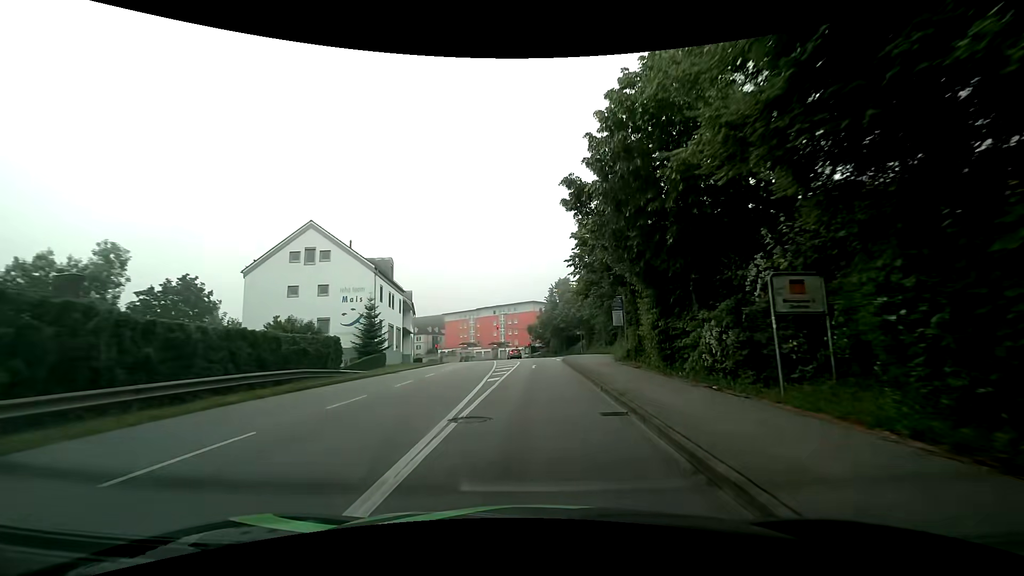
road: tertiary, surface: asphalt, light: Day
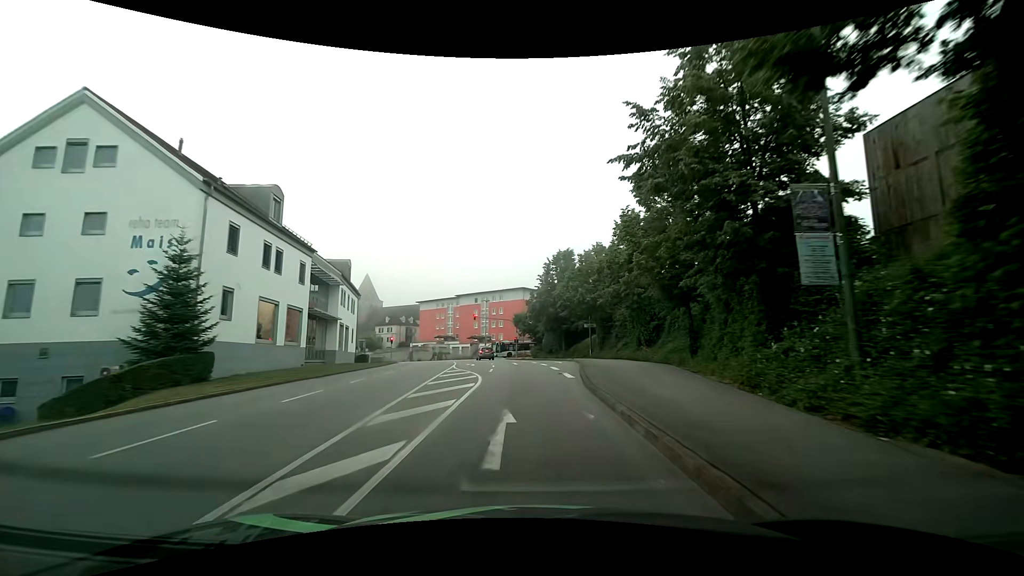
(+0.4, +22.5) m; +2°
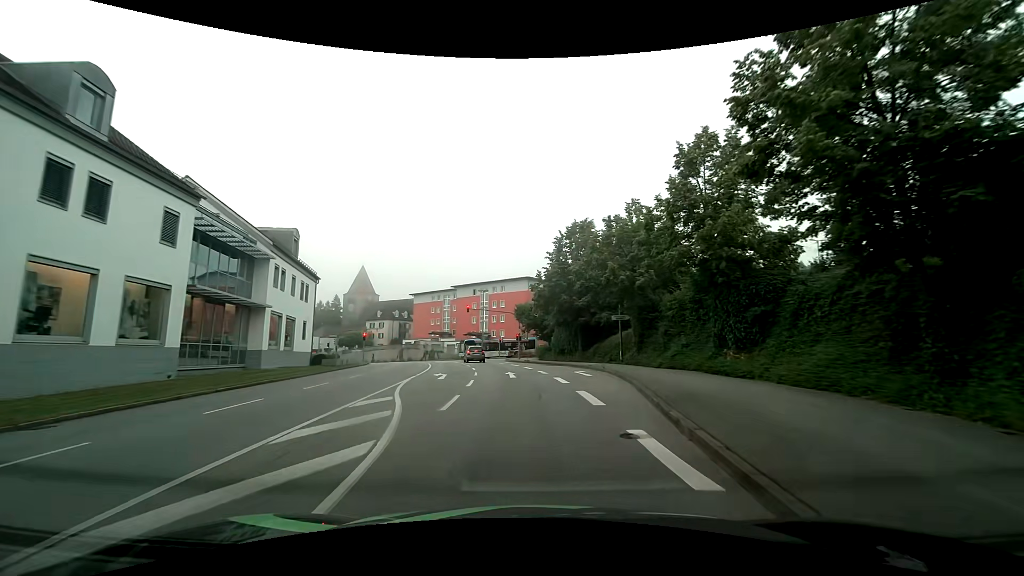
(-0.1, +13.5) m; 0°
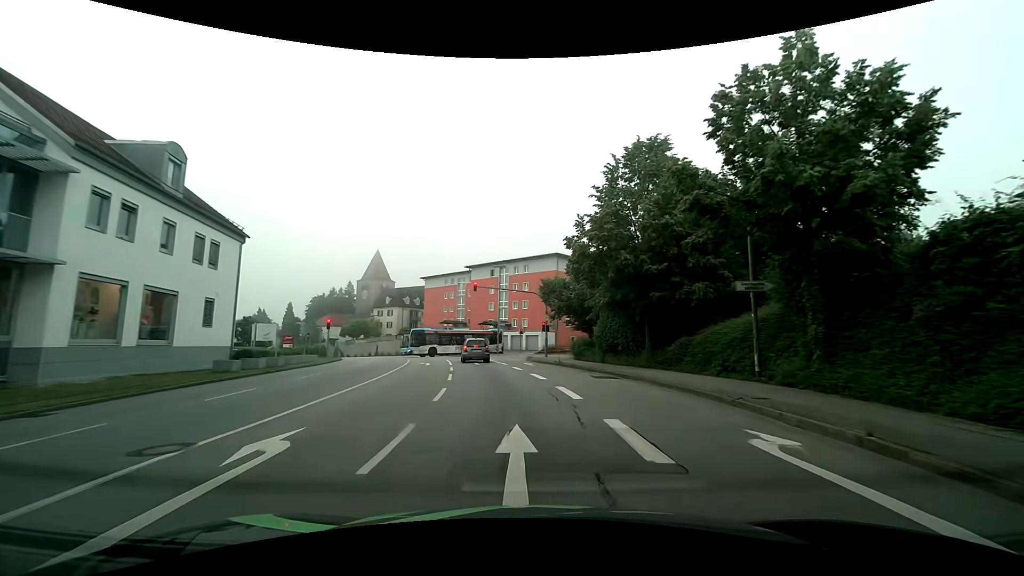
(-0.4, +16.7) m; -3°
